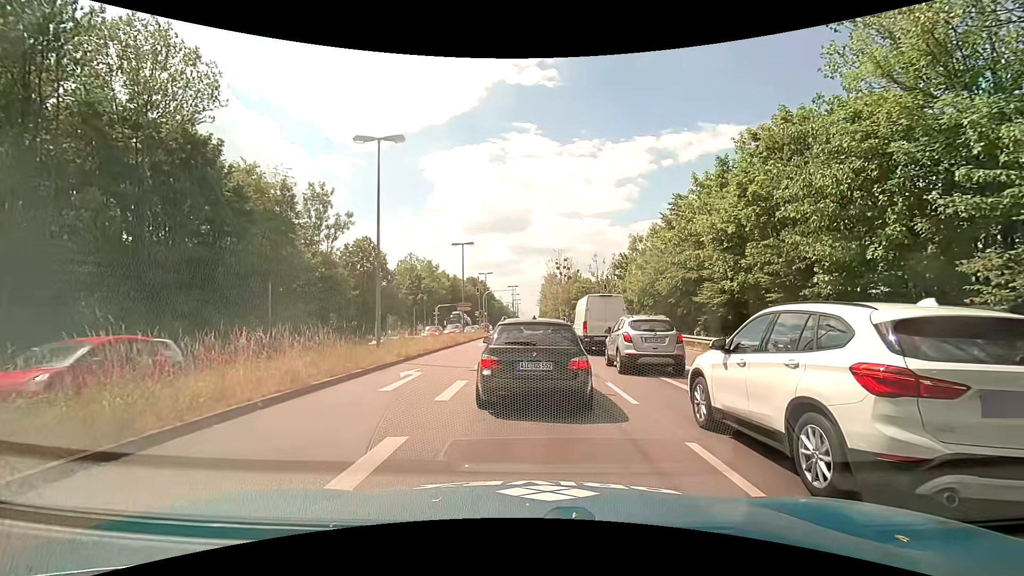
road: primary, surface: asphalt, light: Day
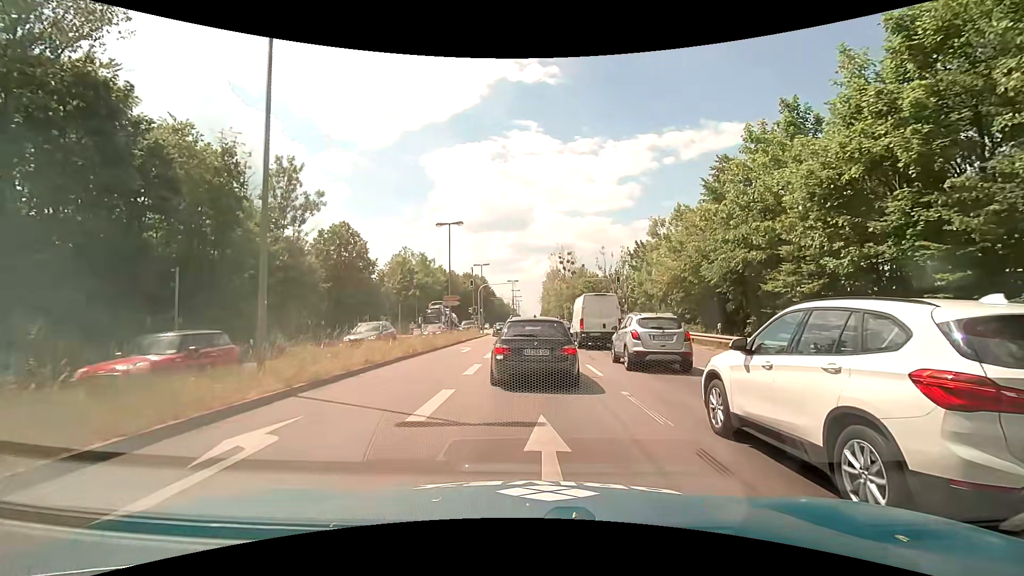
(-0.4, +8.4) m; -2°
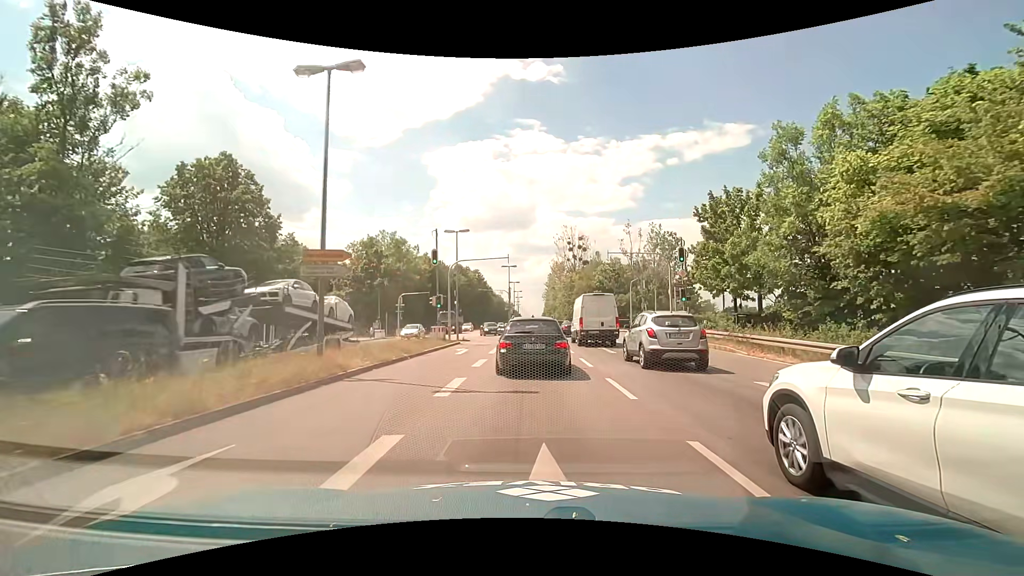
(-0.4, +22.2) m; 0°
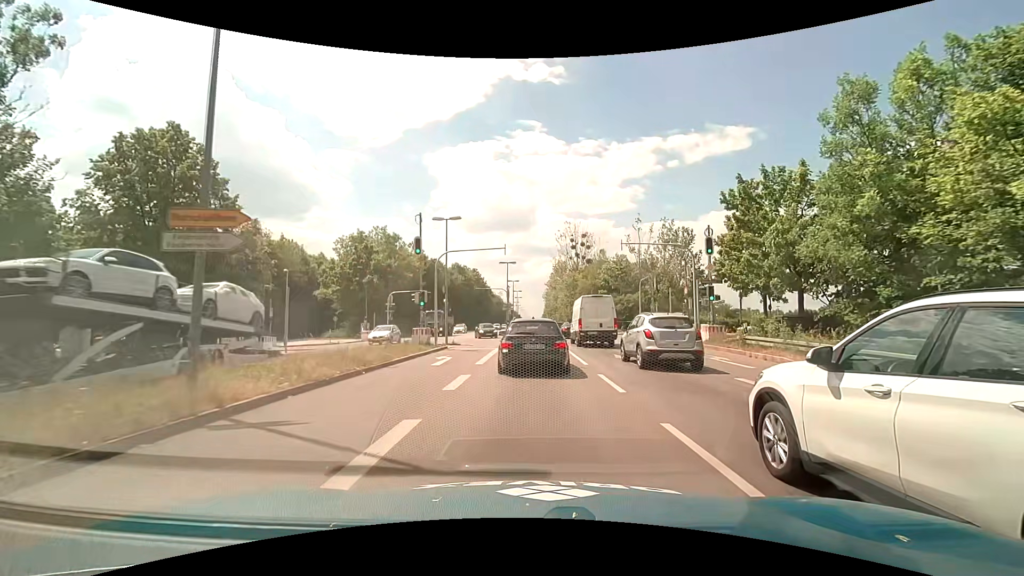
(0.0, +5.0) m; -1°
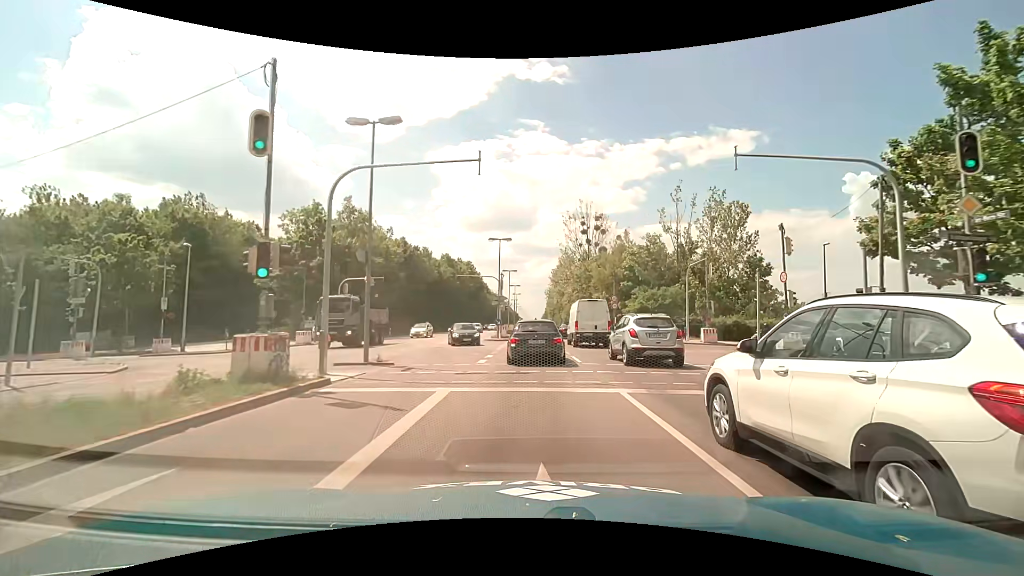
(0.0, +16.3) m; -1°
(0, +10) (0, +20) (0, +30) (0, +40) (0, +50) (0, +60) (+1, +70) (+1, +80) (+1, +90) (+1, +100) m
